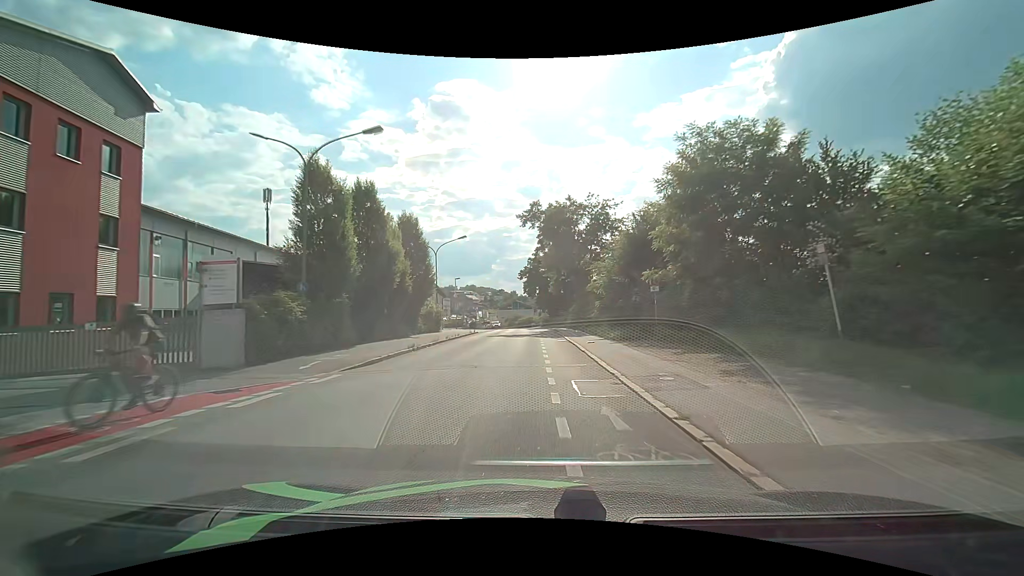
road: residential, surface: asphalt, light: Day
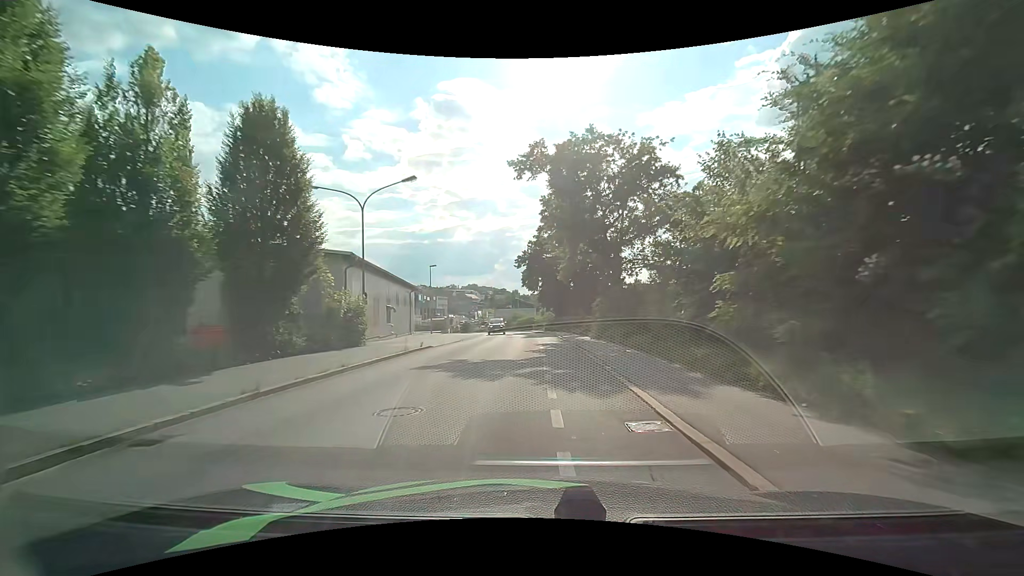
(+0.1, +20.0) m; 0°
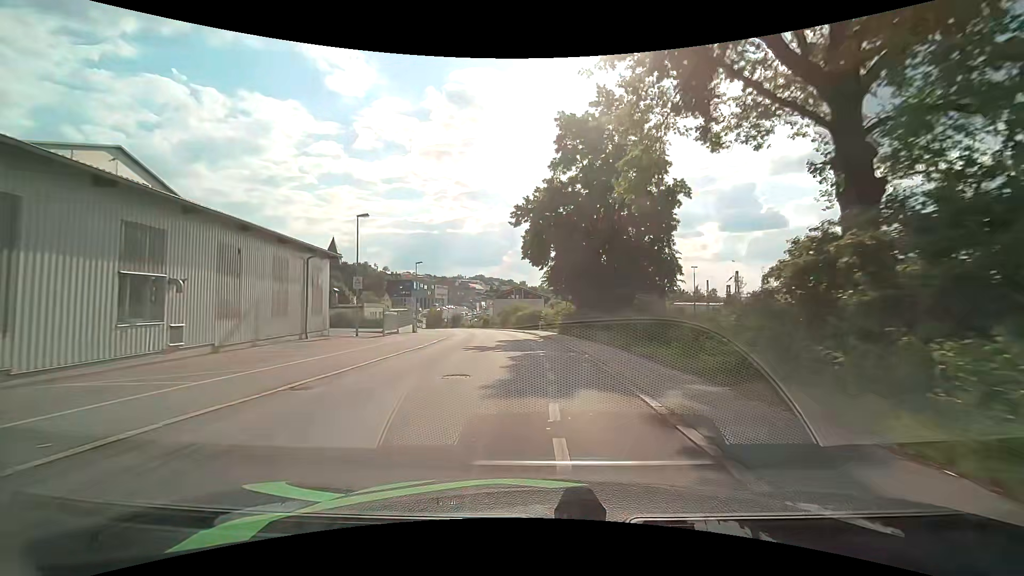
(-0.1, +25.9) m; -1°
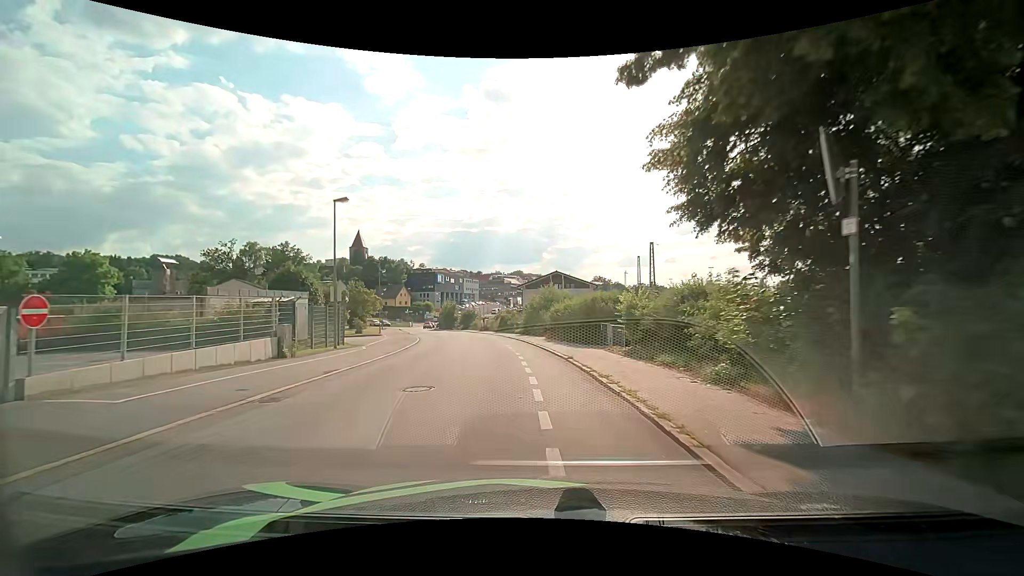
(-0.9, +31.2) m; -4°
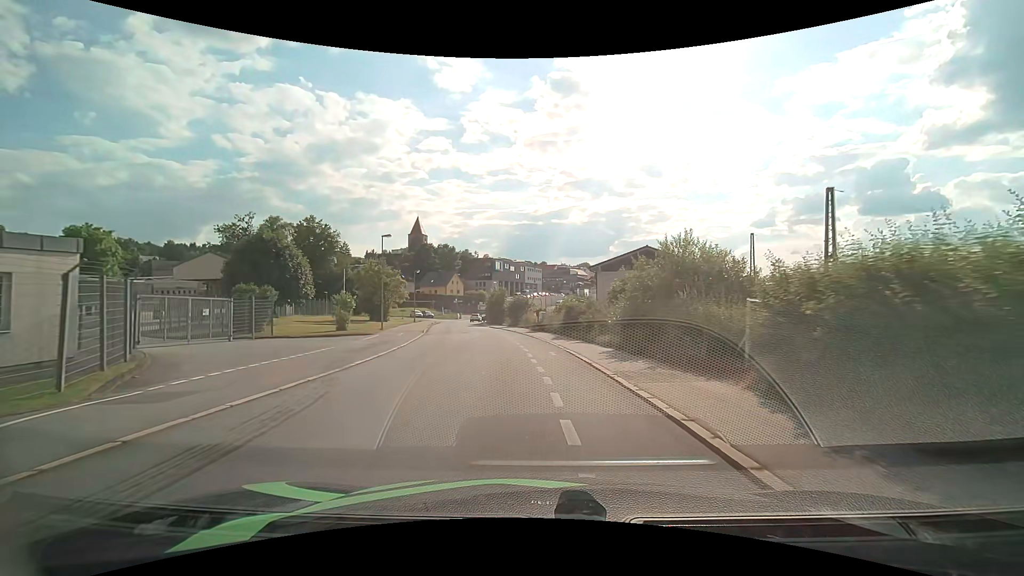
(-1.6, +23.1) m; -8°
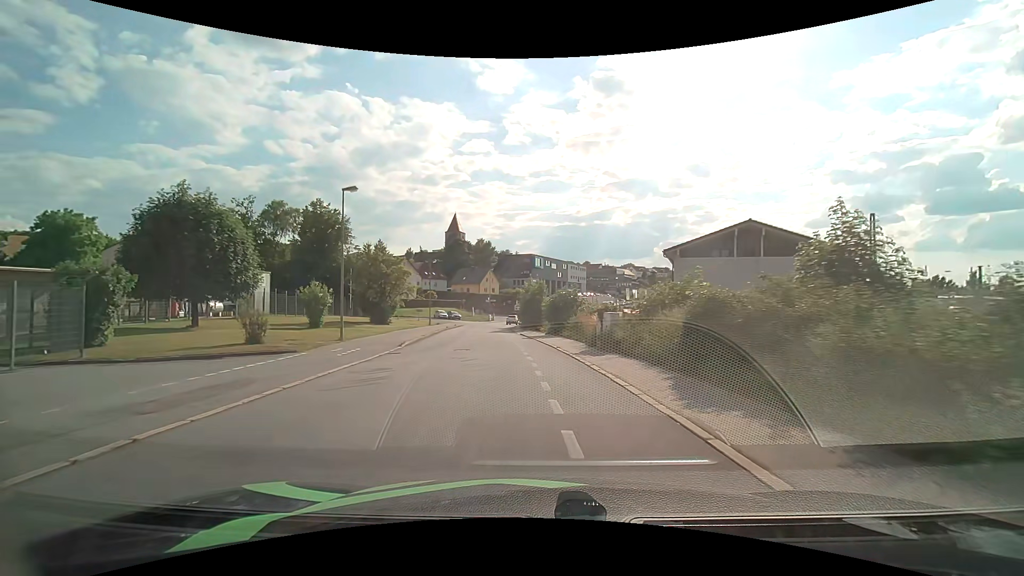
(-0.5, +16.8) m; -4°
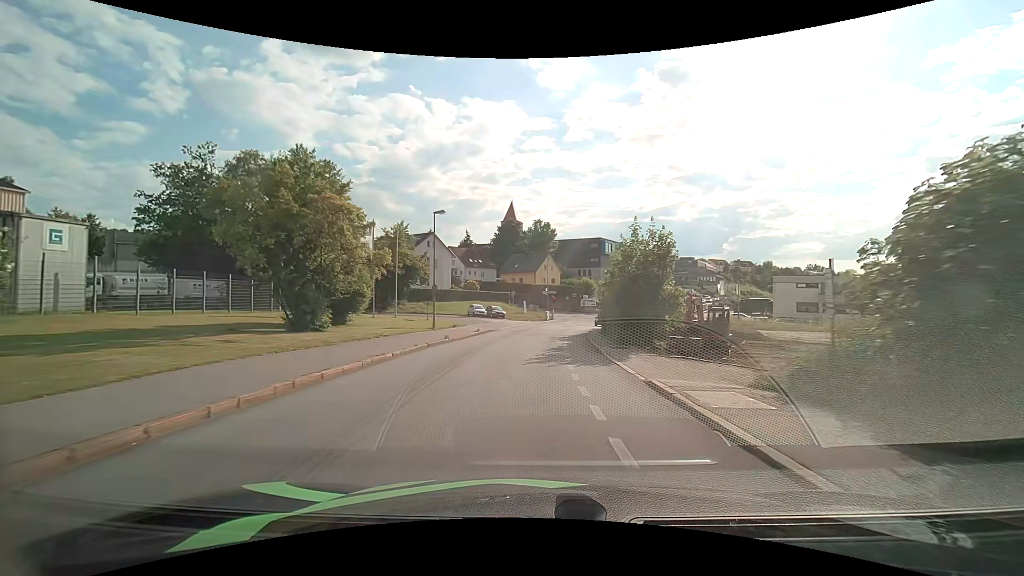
(-2.2, +28.5) m; -7°
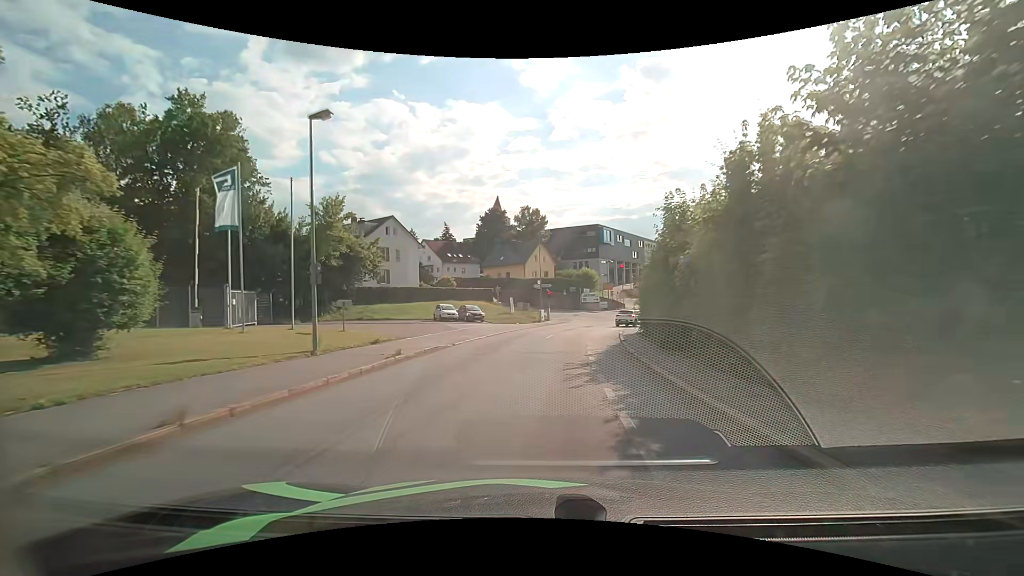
(+0.1, +17.0) m; +1°
(0, +10) (+1, +20) (+2, +30) (+4, +40) (+8, +49) (+11, +59) (+8, +68) (+1, +75) (-8, +80) (-16, +86) m
